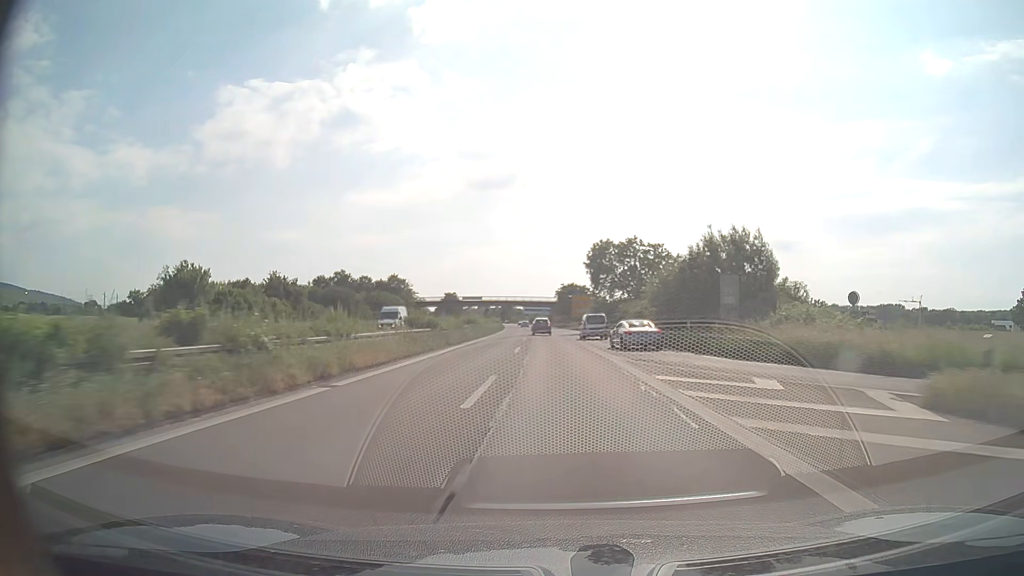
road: trunk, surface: asphalt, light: Day
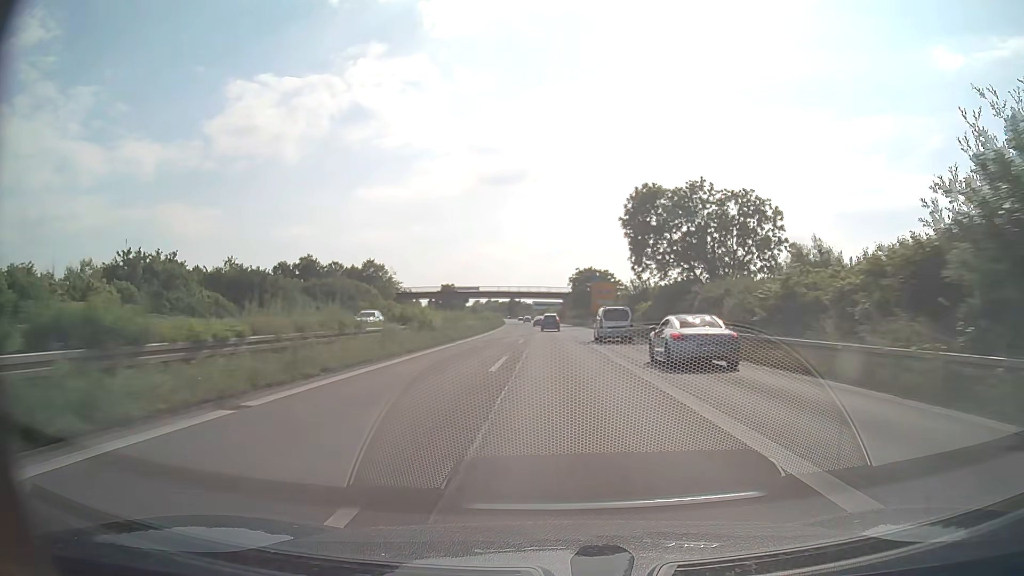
(-0.3, +29.8) m; -1°
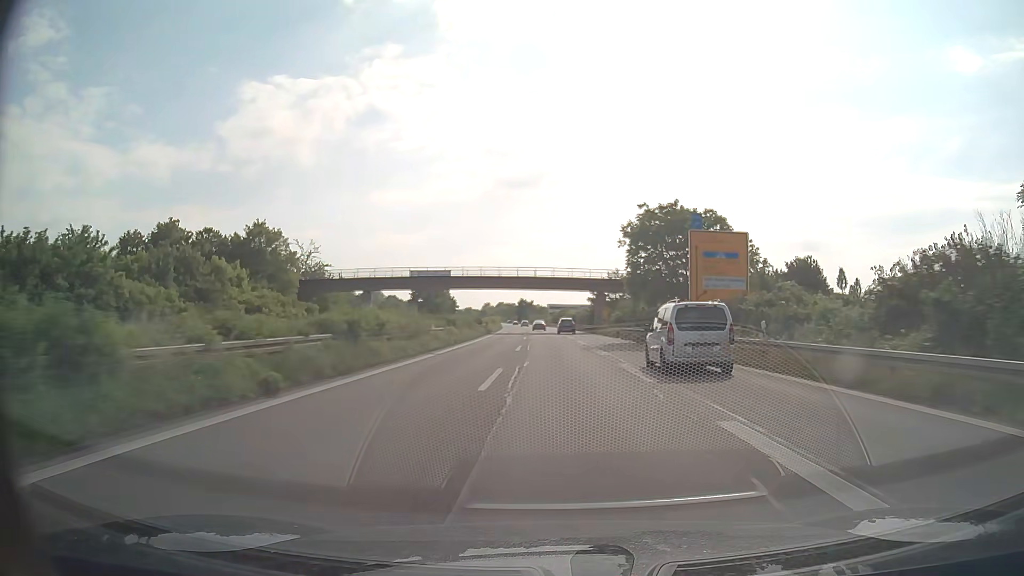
(-0.8, +57.5) m; -1°
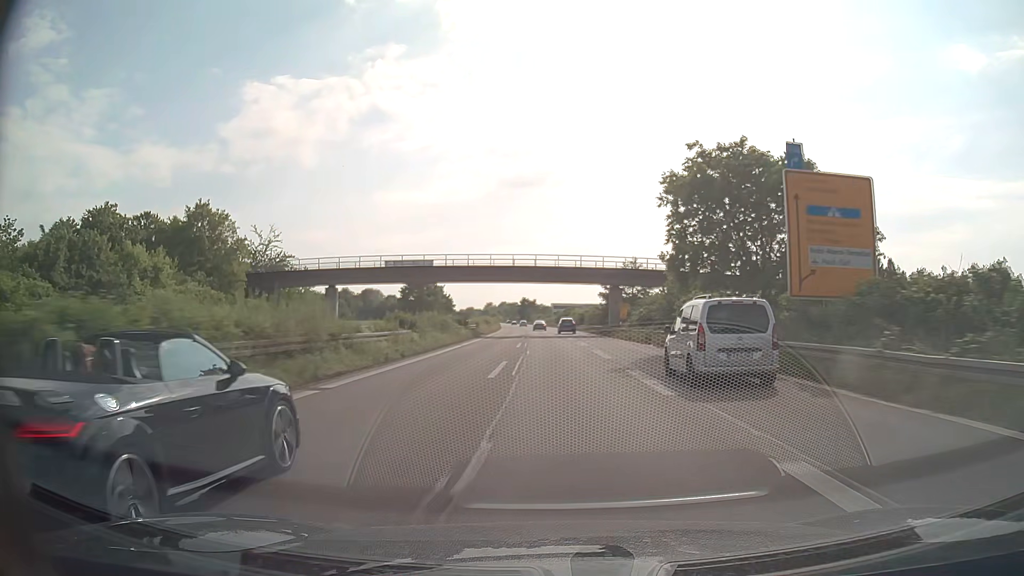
(0.0, +14.6) m; 0°
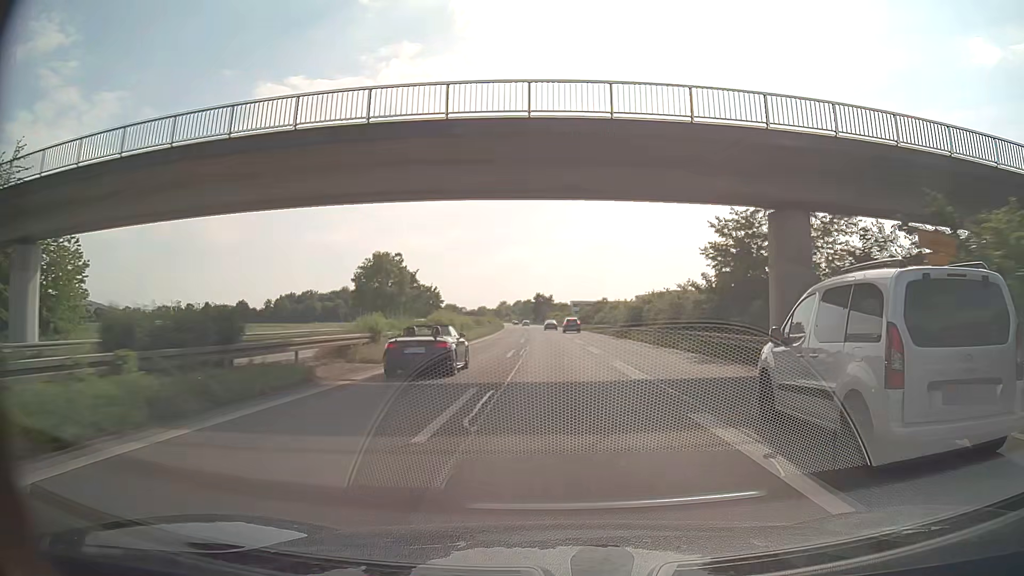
(-0.6, +44.8) m; -2°
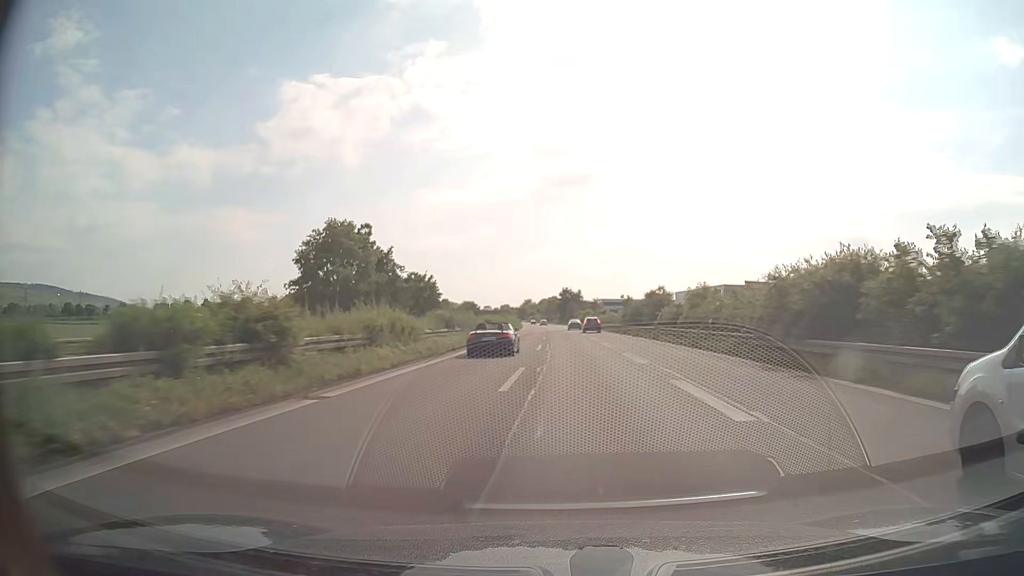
(-0.5, +30.7) m; -2°
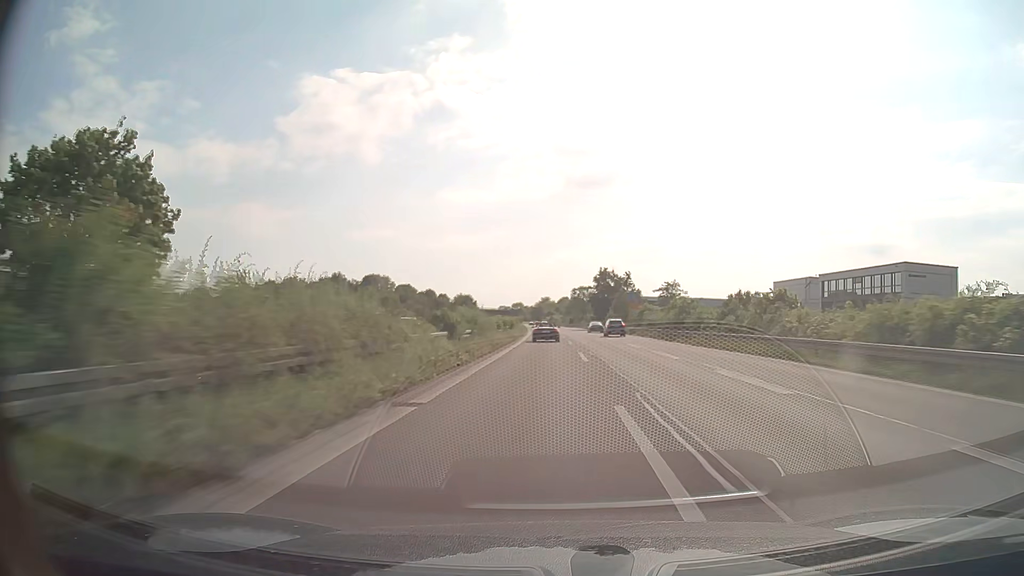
(-1.7, +80.6) m; -1°
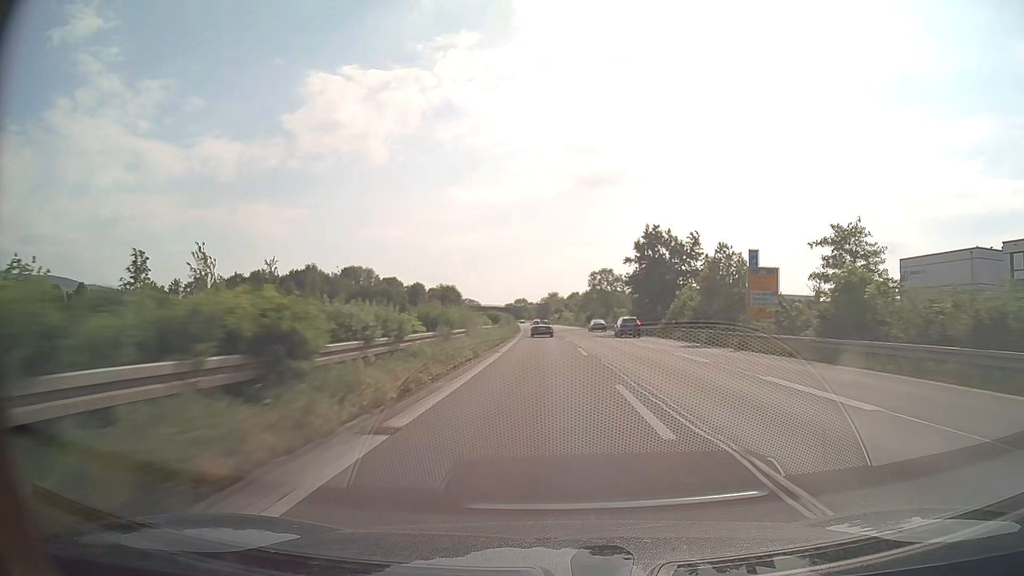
(-0.3, +51.0) m; -1°
(0, +10) (0, +20) (0, +30) (0, +40) (0, +50) (0, +60) (0, +70) (0, +80) (-1, +90) (-1, +100) m
